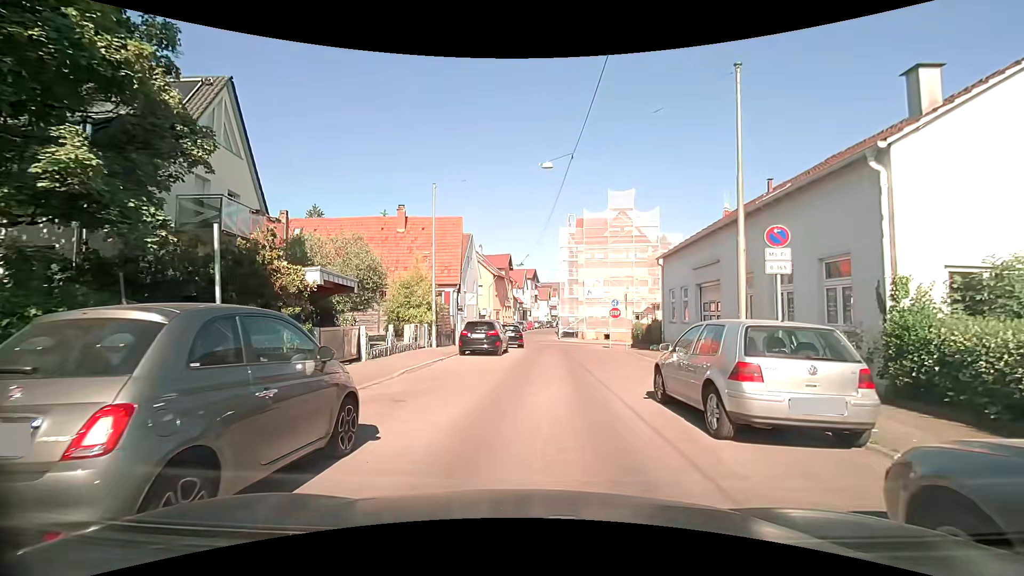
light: Day
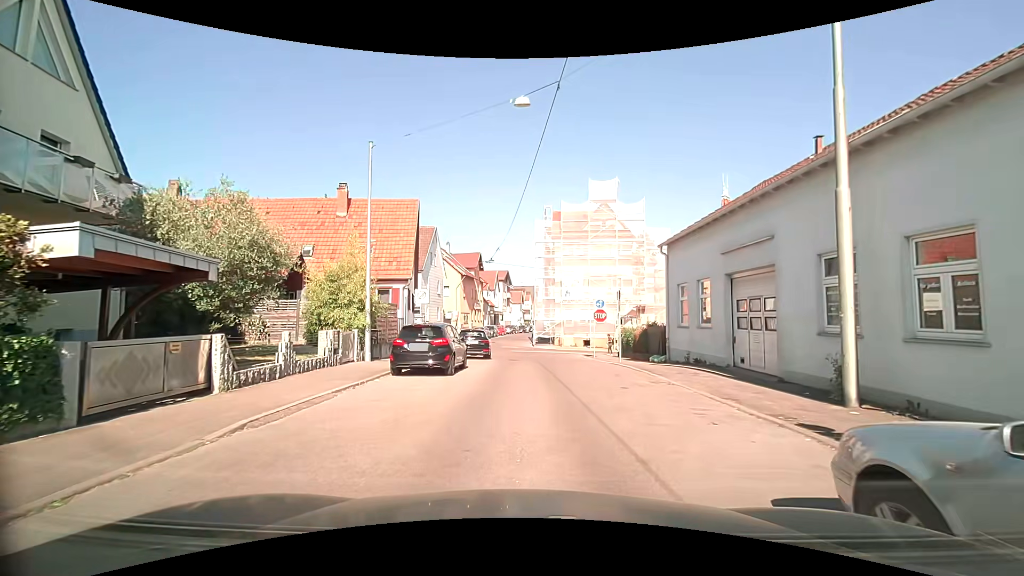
(+0.1, +6.2) m; +1°
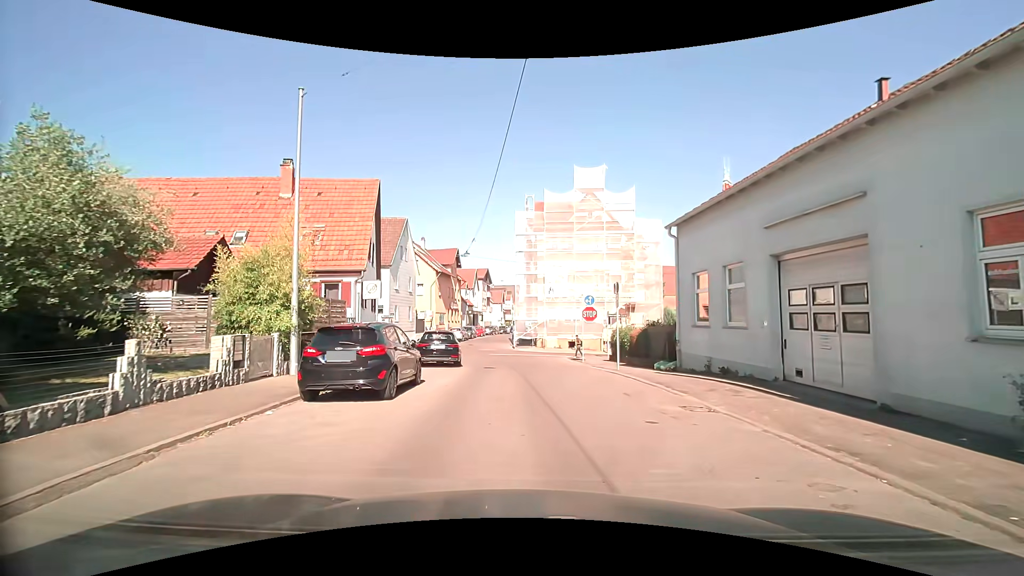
(+0.2, +4.2) m; +3°
